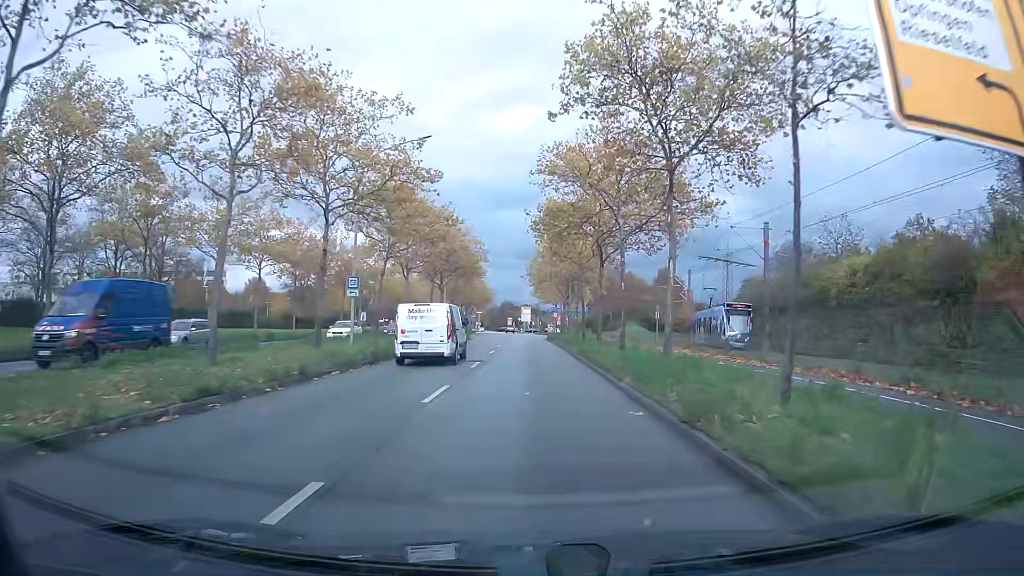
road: primary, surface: asphalt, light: Day
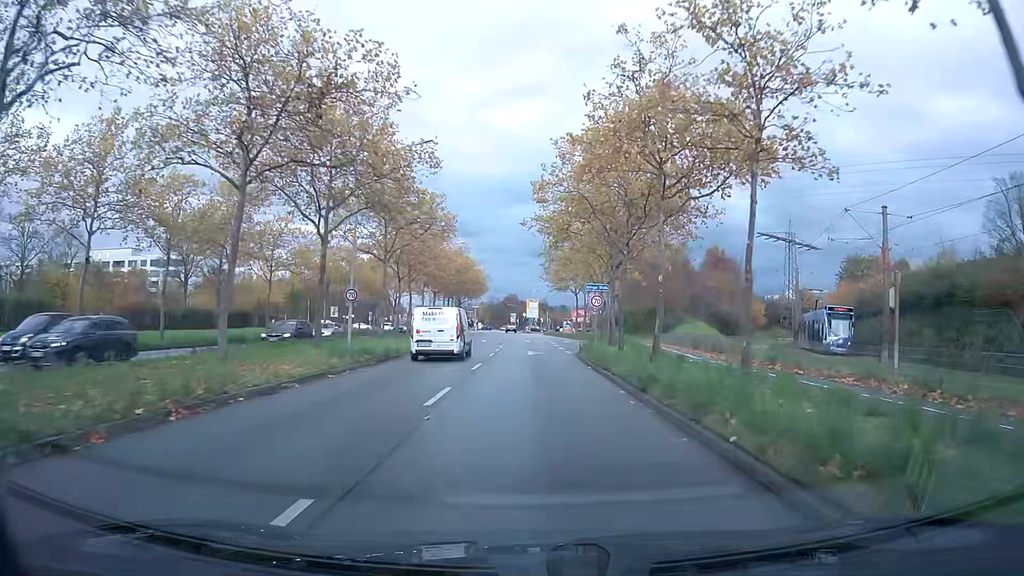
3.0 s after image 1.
(-0.1, +37.5) m; 0°
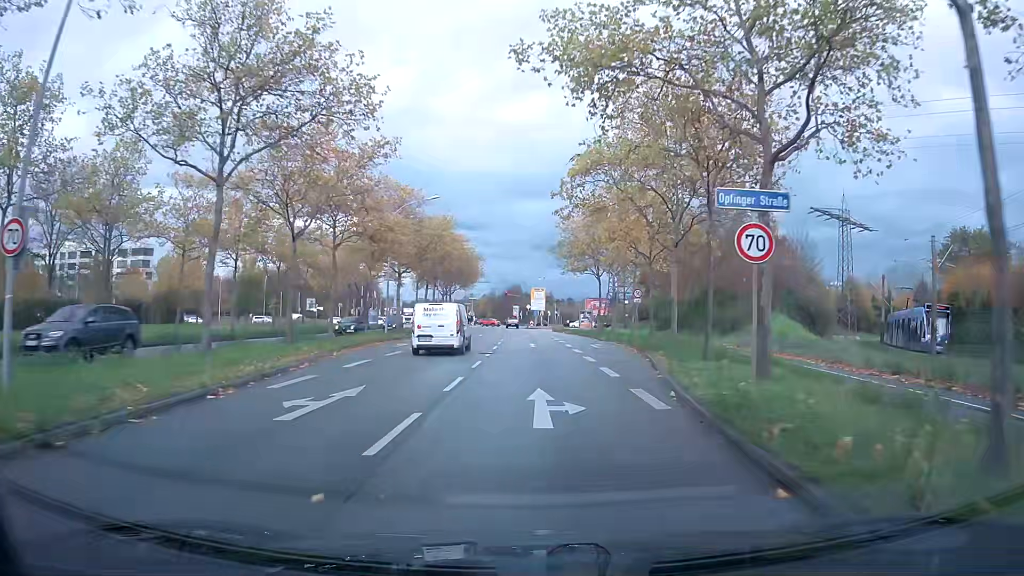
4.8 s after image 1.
(-0.1, +22.2) m; 0°
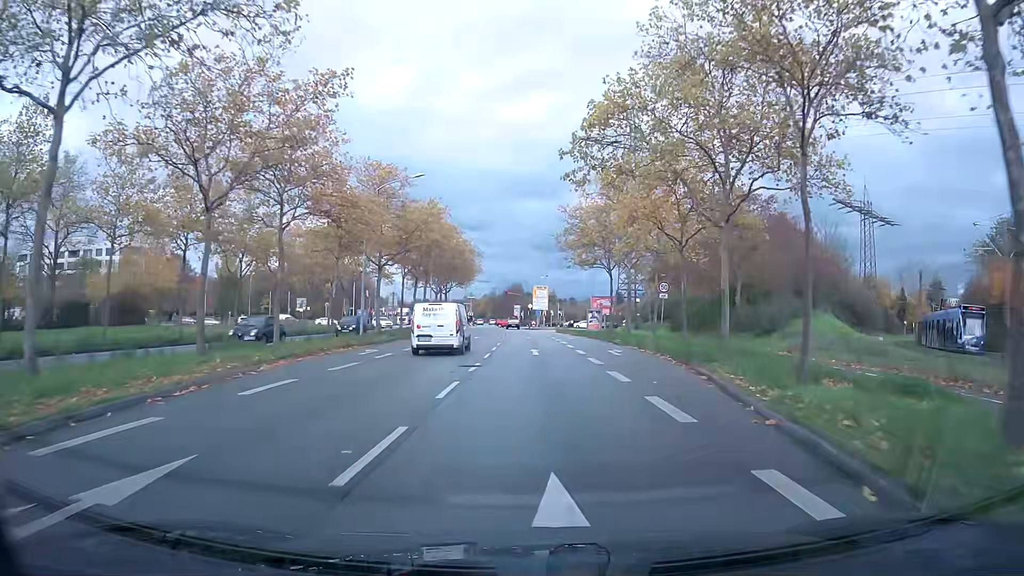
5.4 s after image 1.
(0.0, +7.4) m; 0°
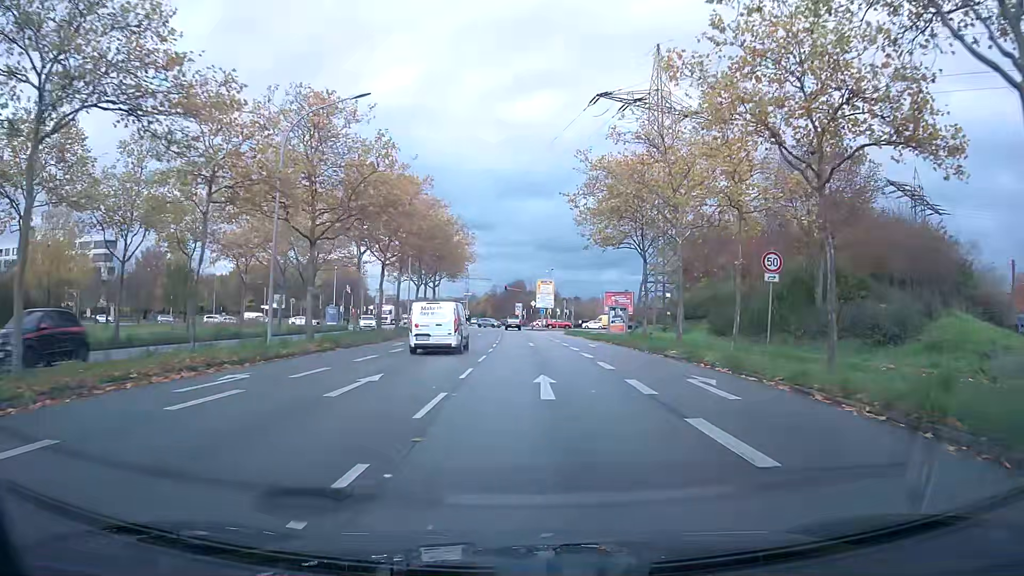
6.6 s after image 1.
(0.0, +14.6) m; 0°
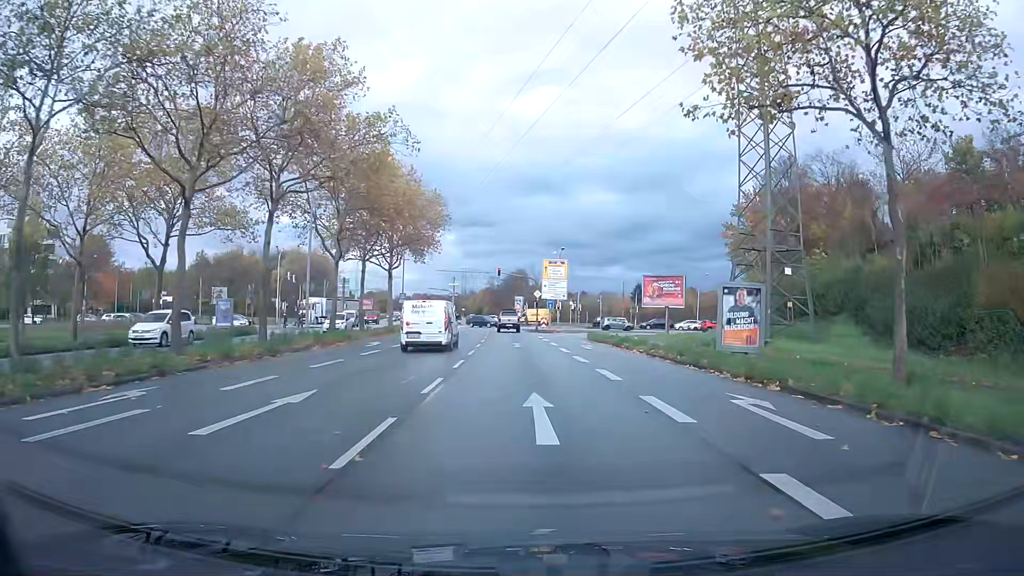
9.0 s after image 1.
(-0.1, +26.9) m; -1°
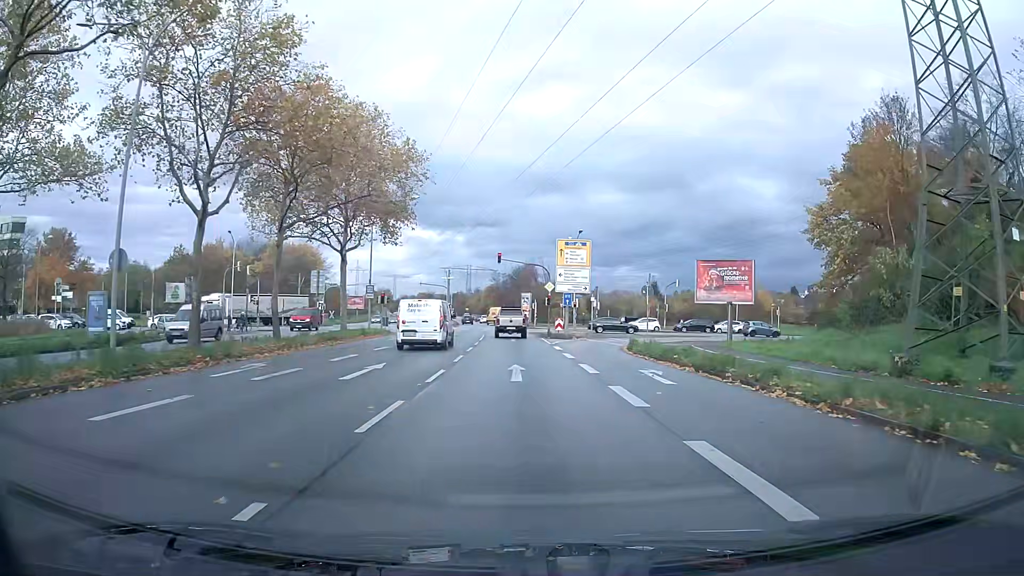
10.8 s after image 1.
(0.0, +16.0) m; 0°
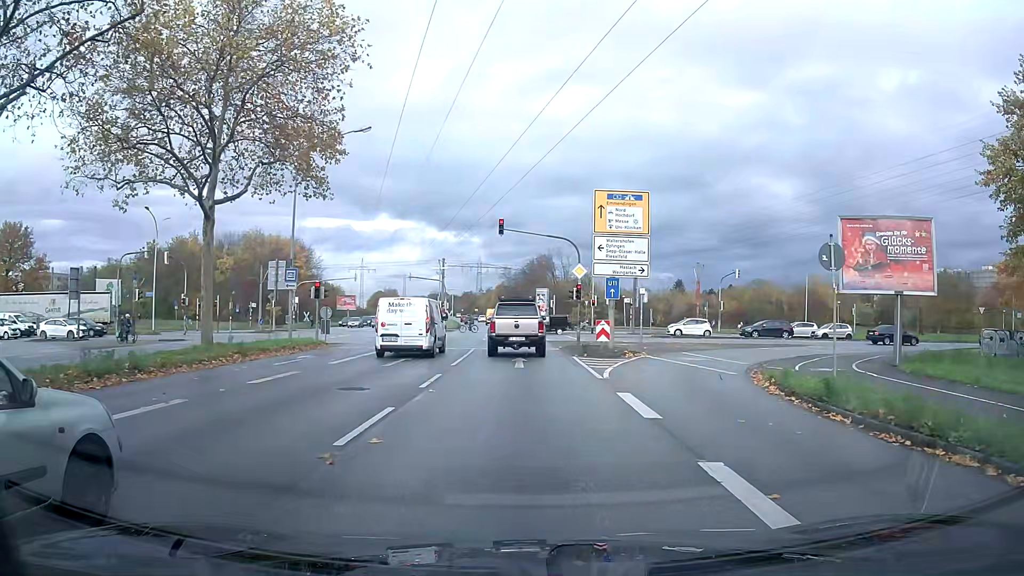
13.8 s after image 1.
(-0.2, +18.5) m; -1°
